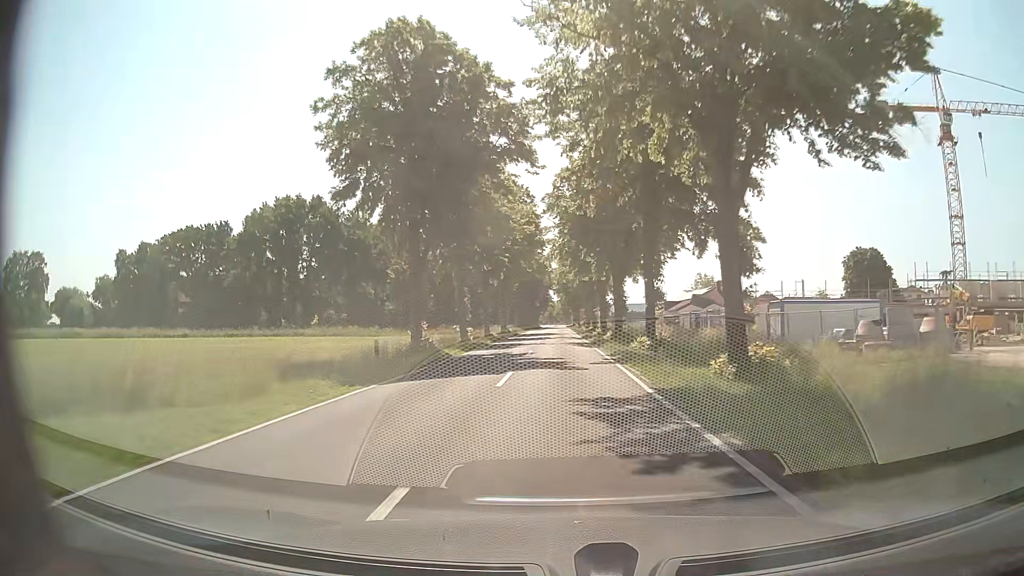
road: secondary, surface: asphalt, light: Day
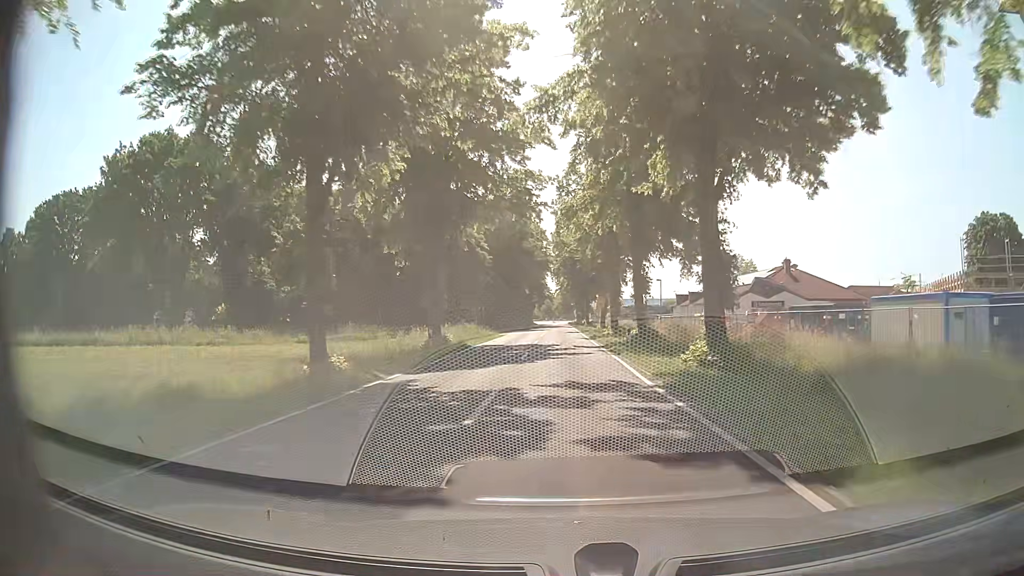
(-0.1, +42.0) m; 0°
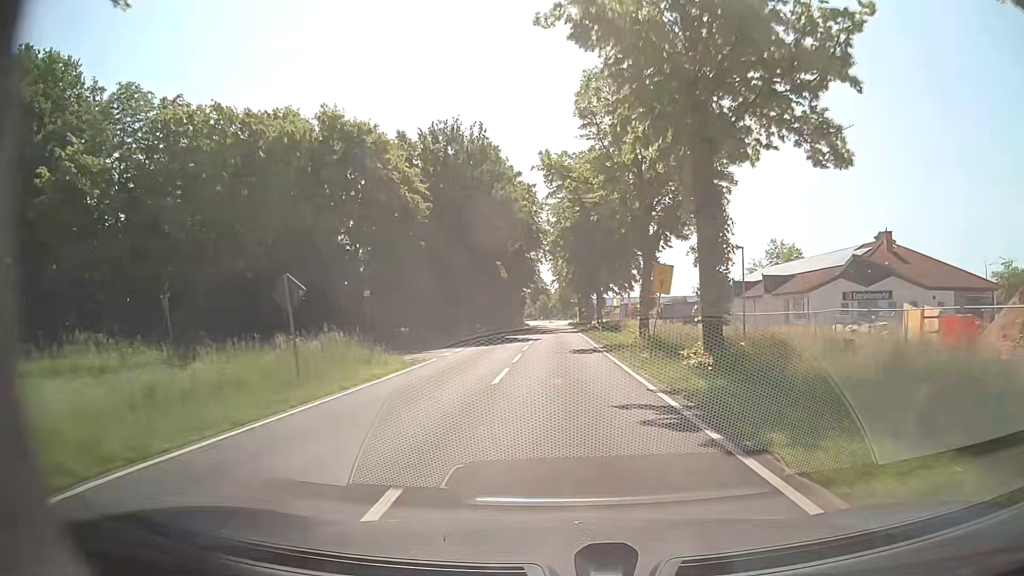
(+0.1, +31.4) m; +1°
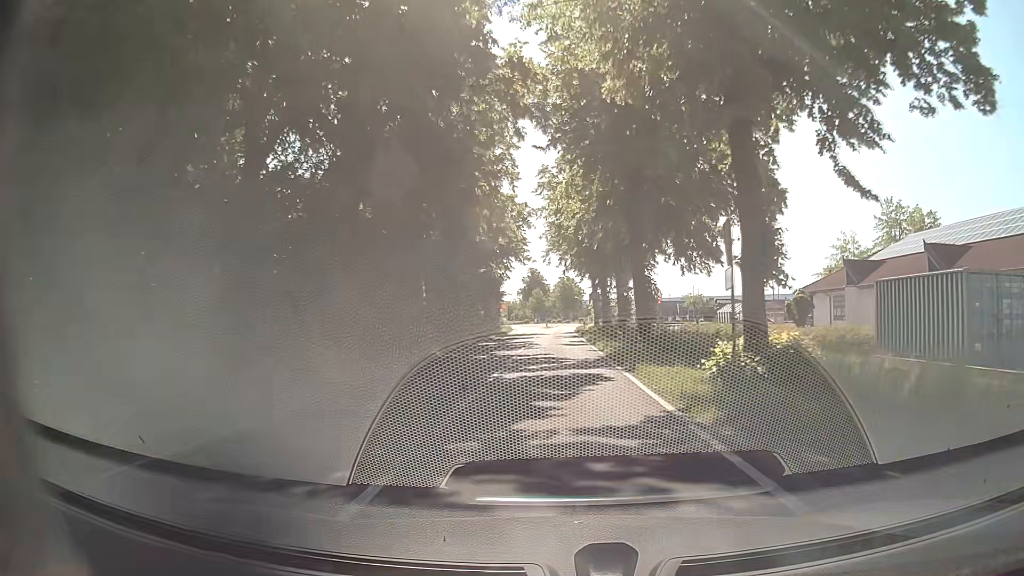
(-0.3, +48.2) m; 0°
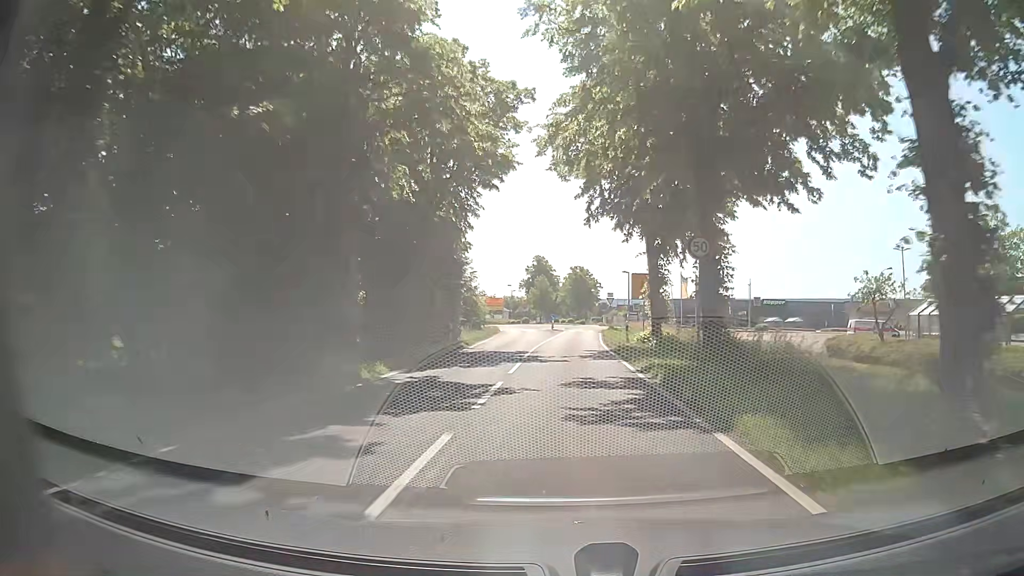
(-0.2, +34.6) m; -1°
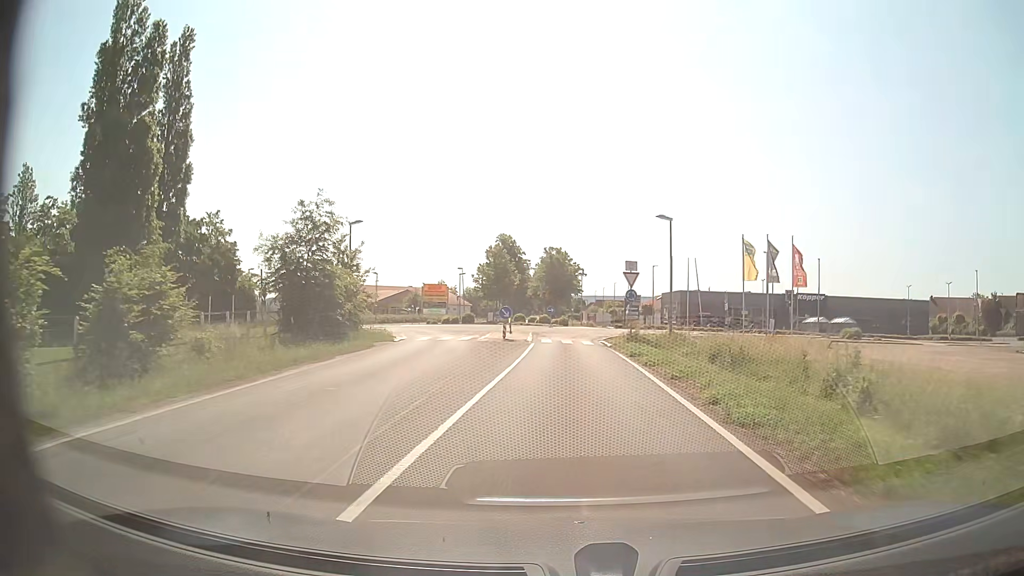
(+0.4, +36.4) m; +2°
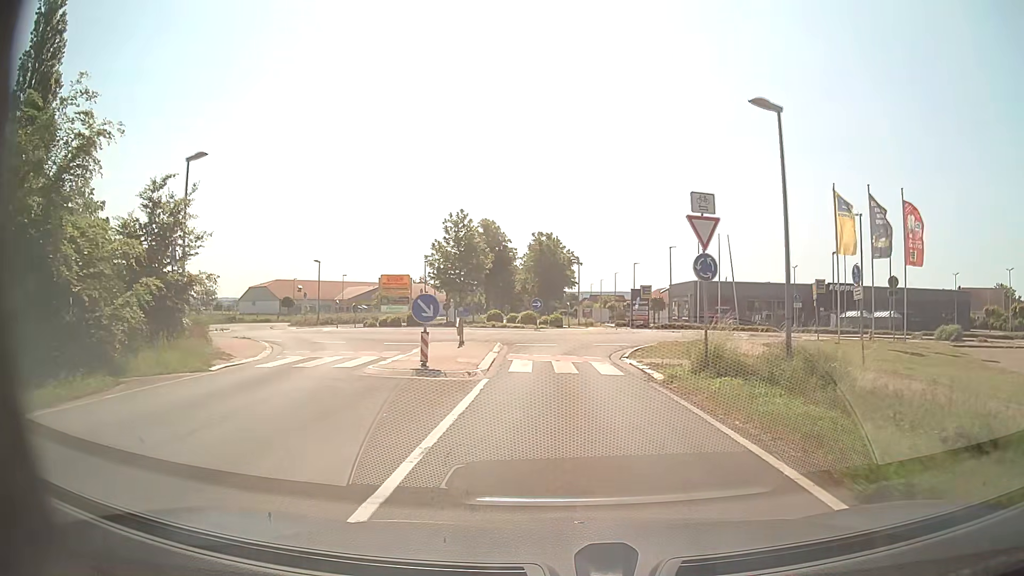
(+0.1, +17.0) m; +1°
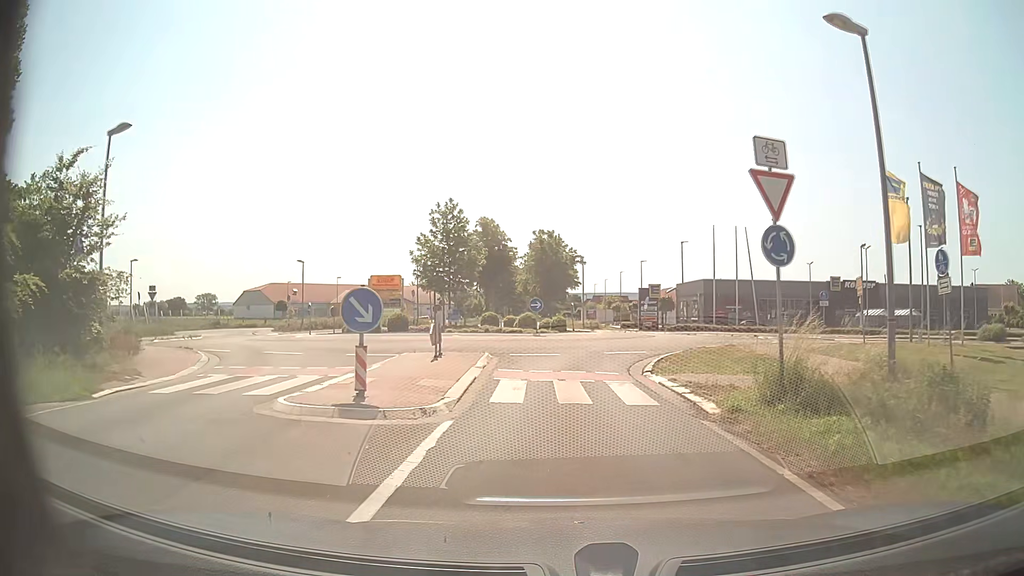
(0.0, +4.7) m; 0°
(0, +10) (0, +20) (+4, +29) (+6, +39) (+2, +48) (-2, +57) (-3, +67) (-3, +77) (-4, +87) (-5, +97) m
